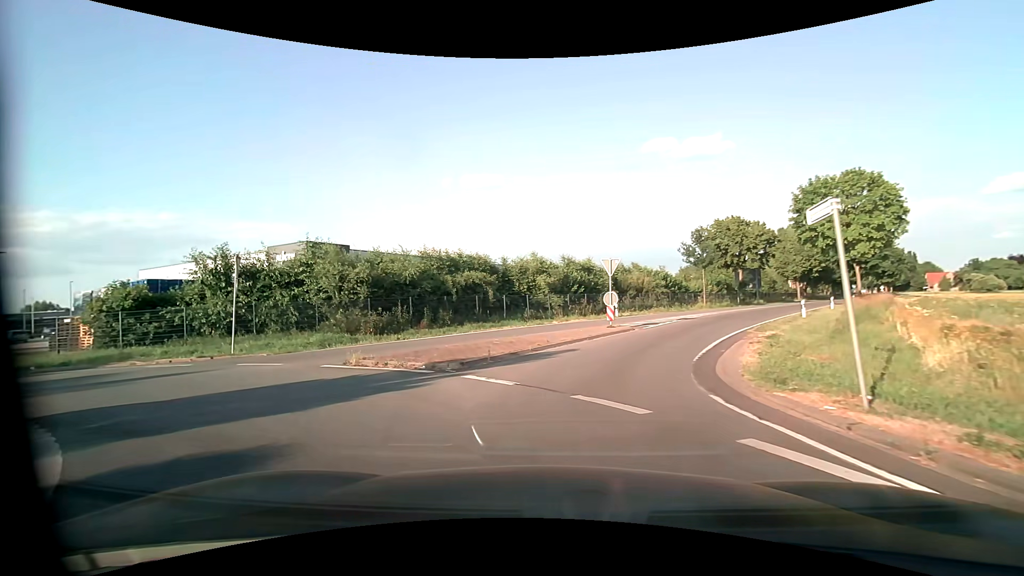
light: Day
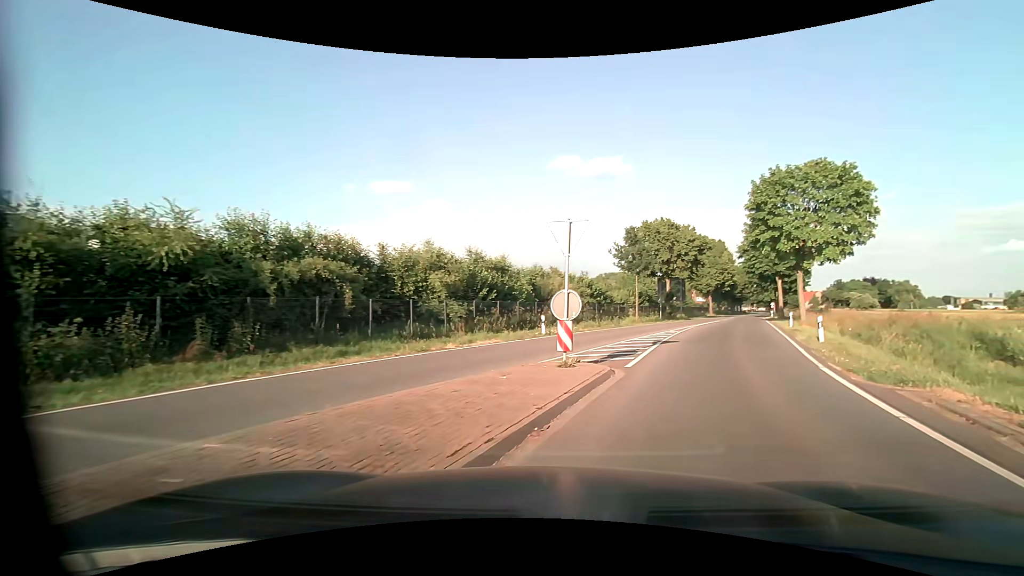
(0.0, +12.0) m; +10°
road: tertiary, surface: asphalt
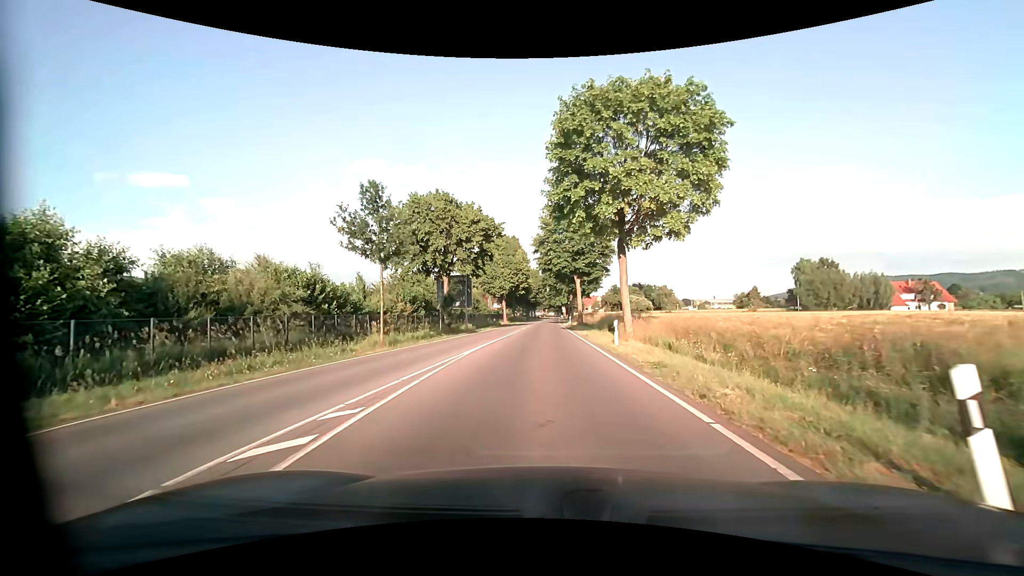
(+5.8, +17.6) m; +23°
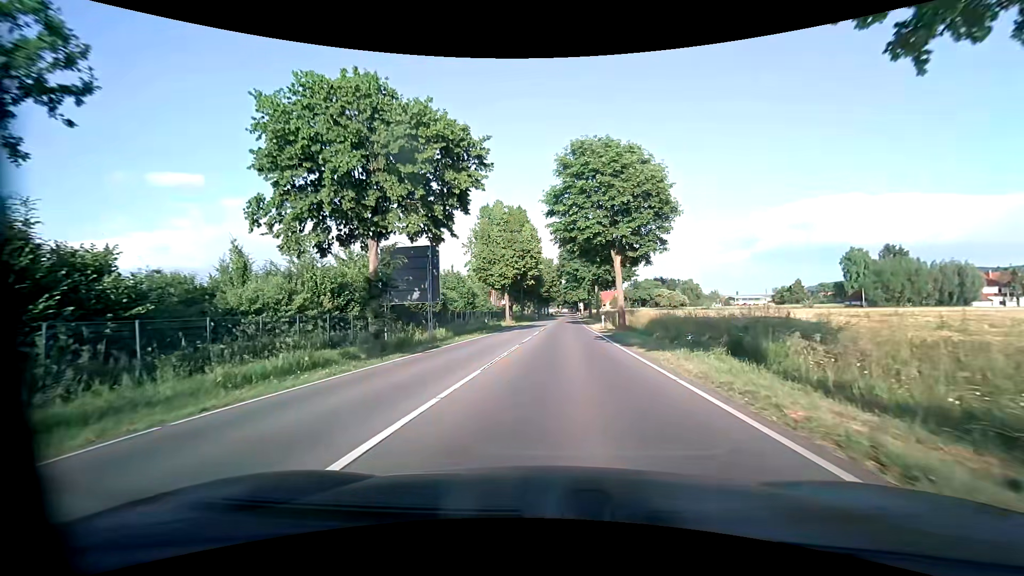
(-0.4, +20.3) m; -2°
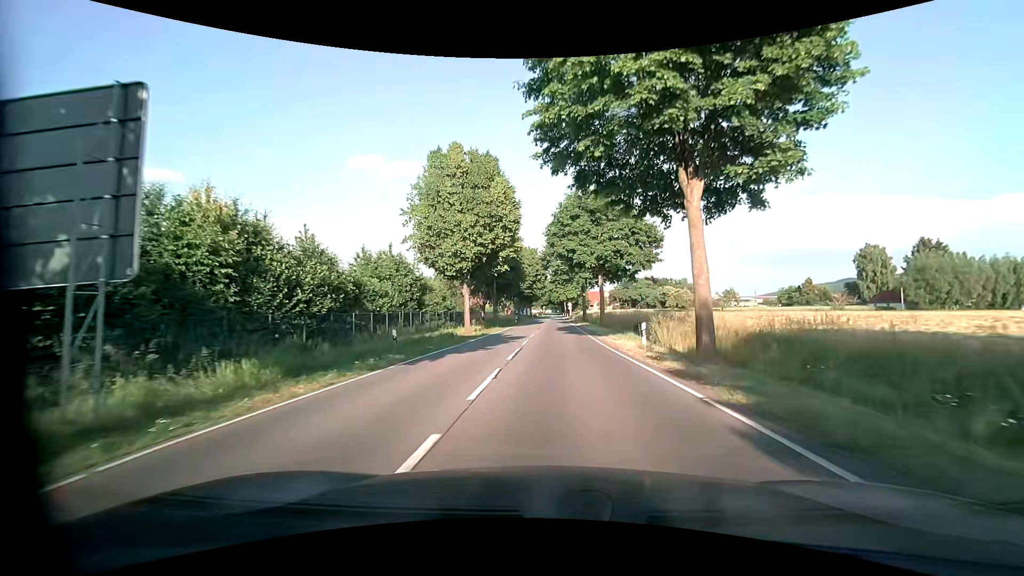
(+0.3, +20.2) m; +2°
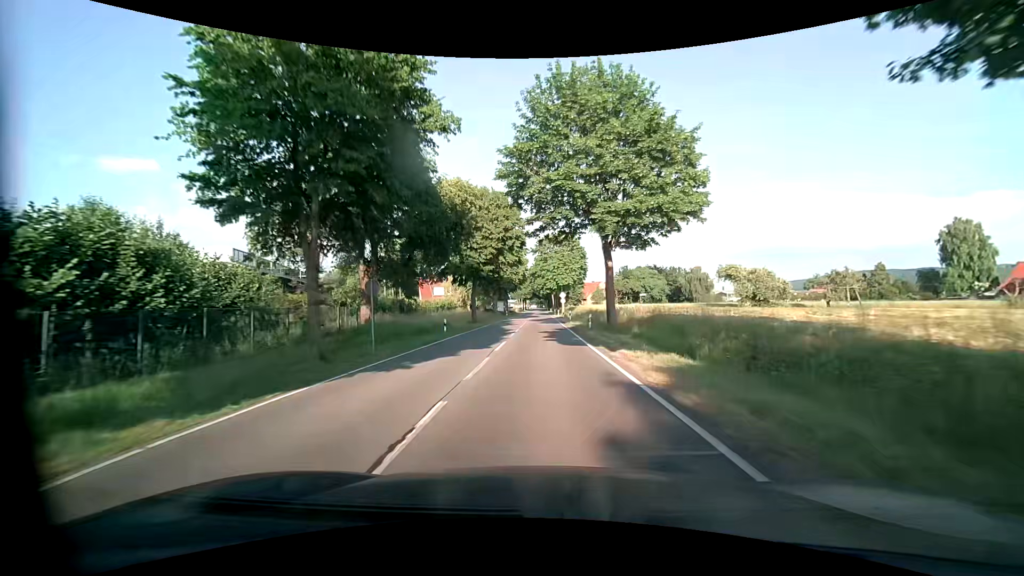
(+1.0, +40.9) m; +2°
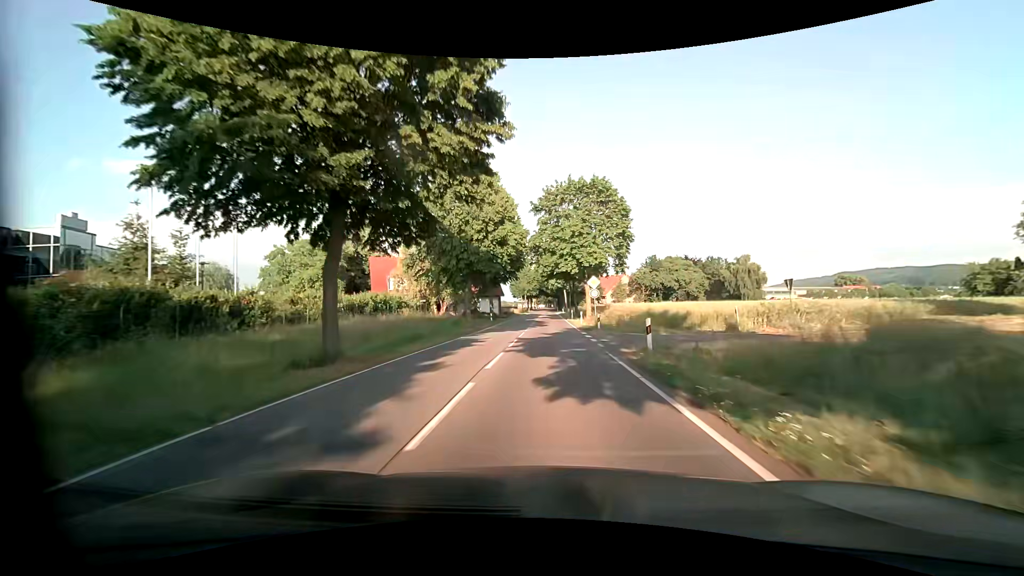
(-0.3, +34.5) m; -2°
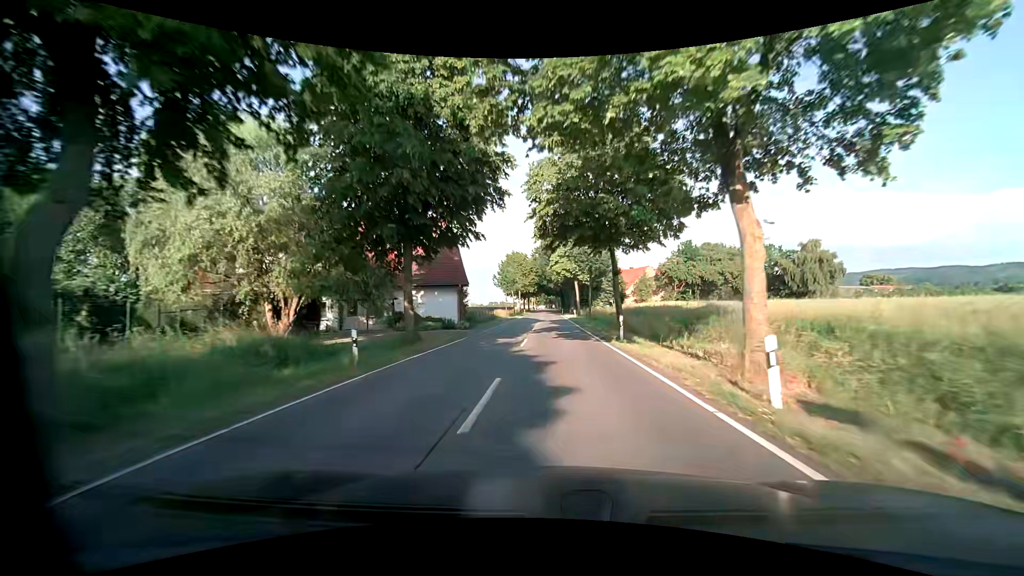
(+0.2, +35.7) m; 0°
(0, +10) (0, +20) (0, +30) (+1, +40) (+1, +50) (+1, +60) (+1, +70) (+1, +80) (+1, +90) (+1, +100) m
